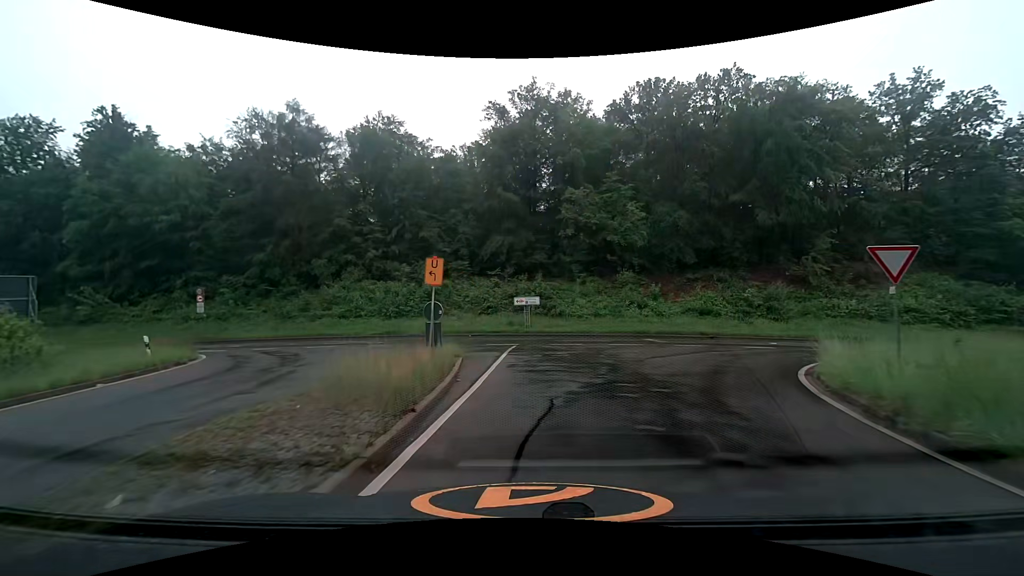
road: trunk_link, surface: asphalt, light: Day
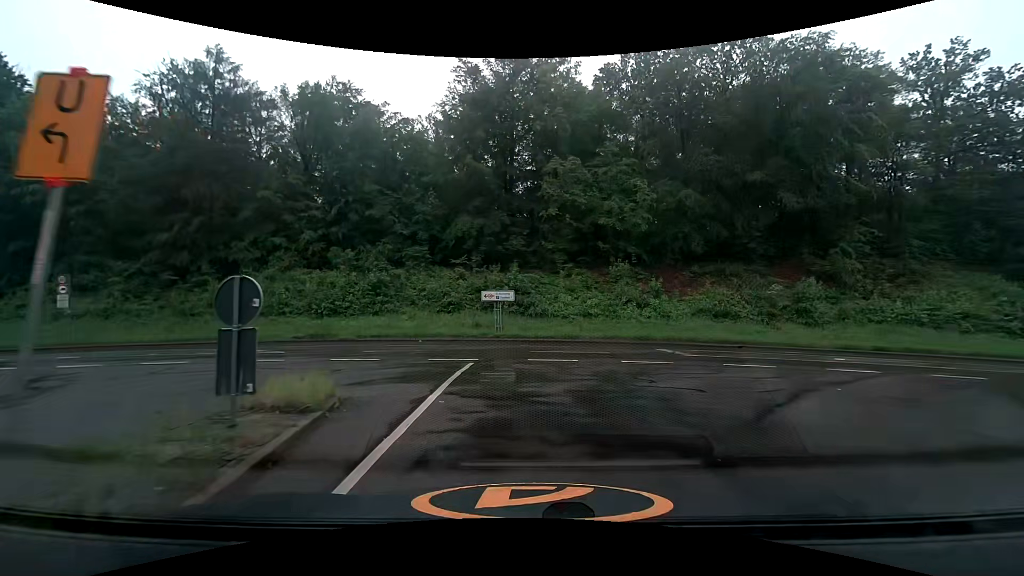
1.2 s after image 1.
(+0.2, +8.6) m; +3°
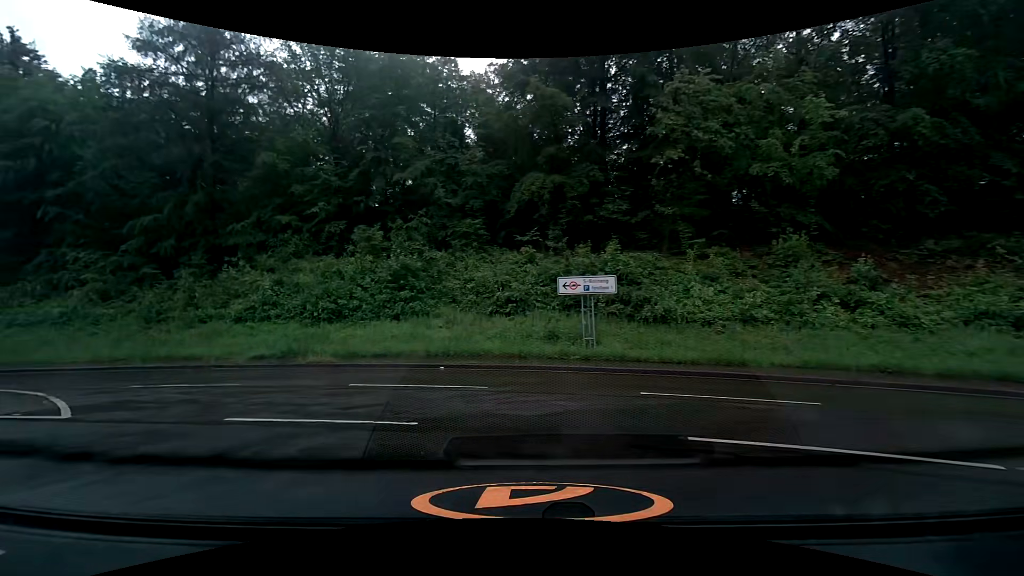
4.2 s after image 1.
(-0.3, +12.6) m; -10°
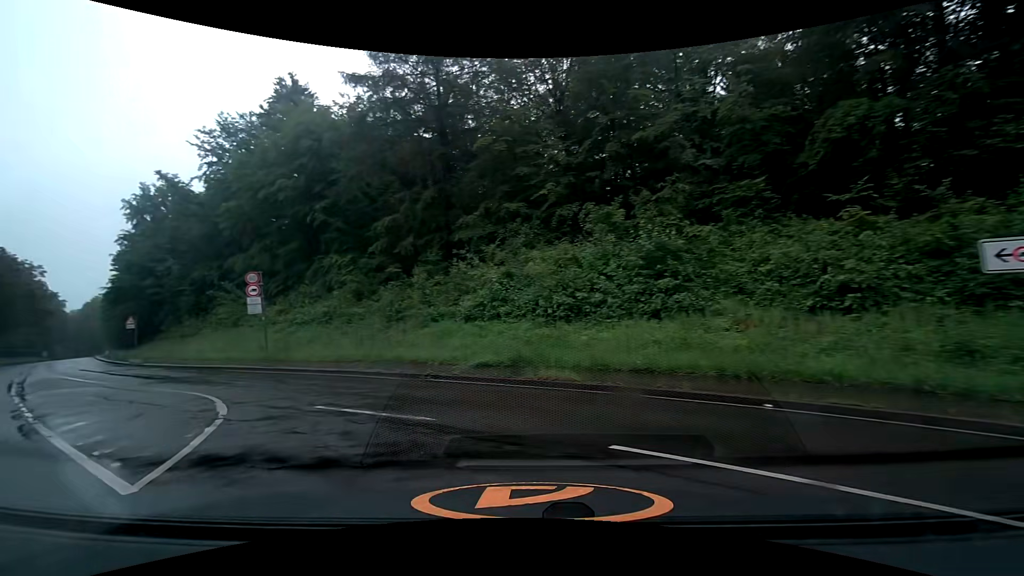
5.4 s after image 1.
(-1.4, +6.0) m; -26°
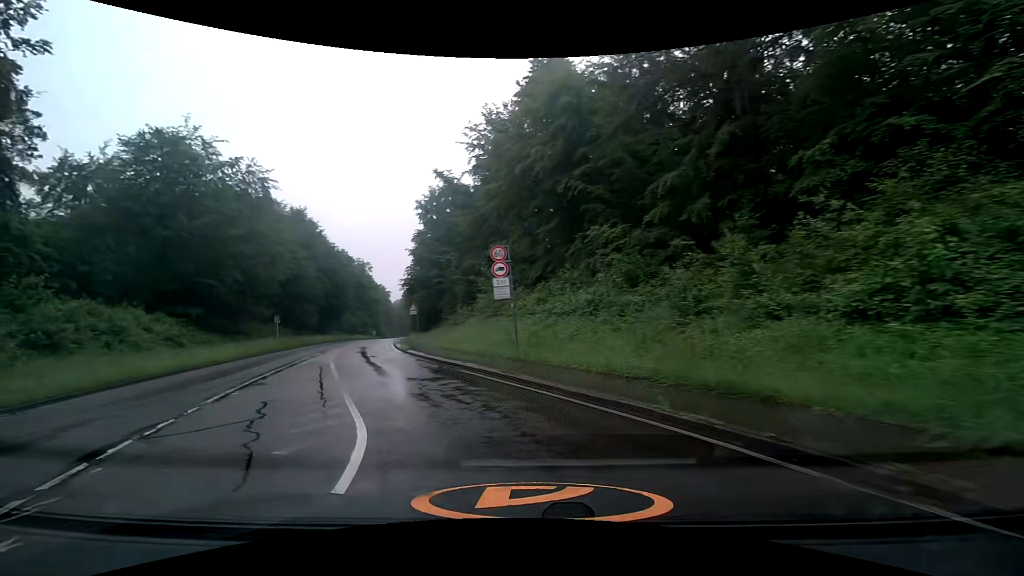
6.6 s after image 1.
(-2.4, +8.0) m; -30°
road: tertiary
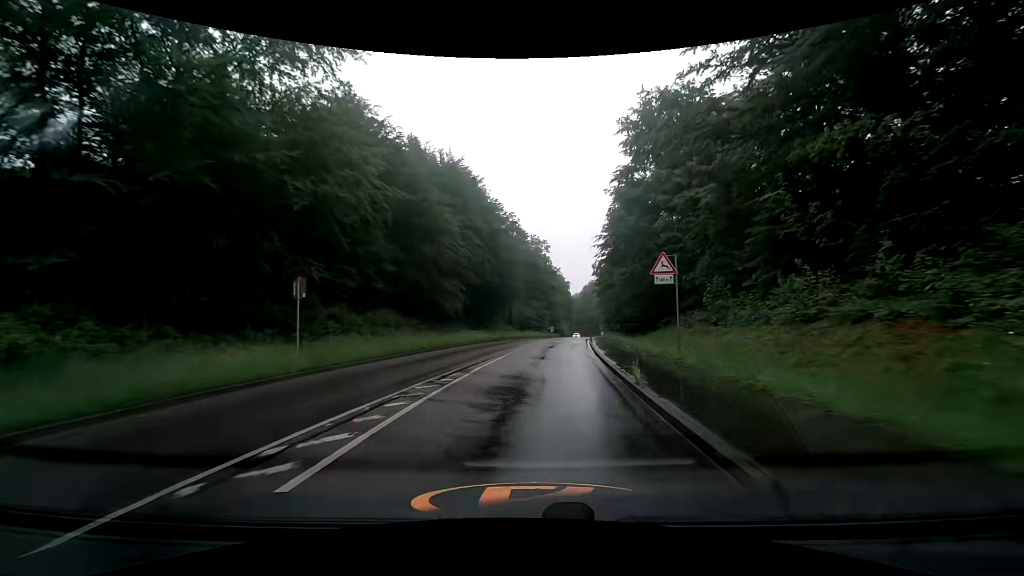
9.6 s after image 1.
(-8.9, +30.1) m; -21°
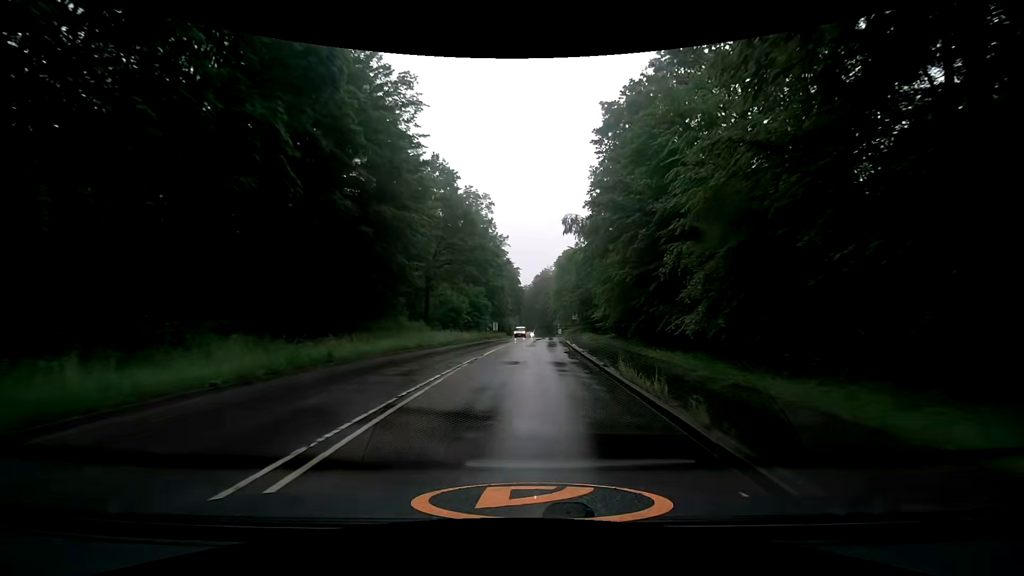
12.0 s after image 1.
(+2.5, +33.1) m; +7°
